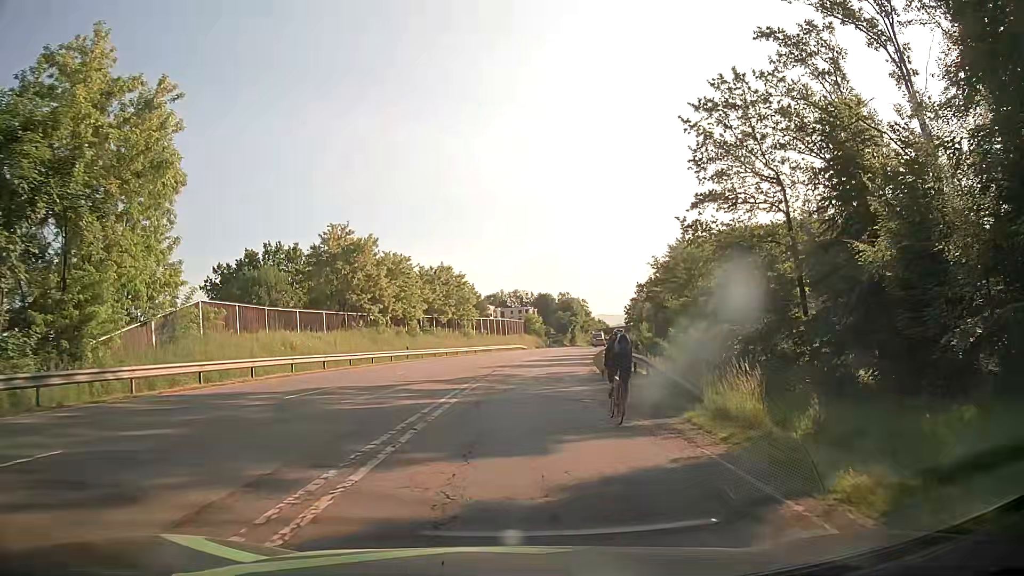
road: secondary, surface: asphalt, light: Day
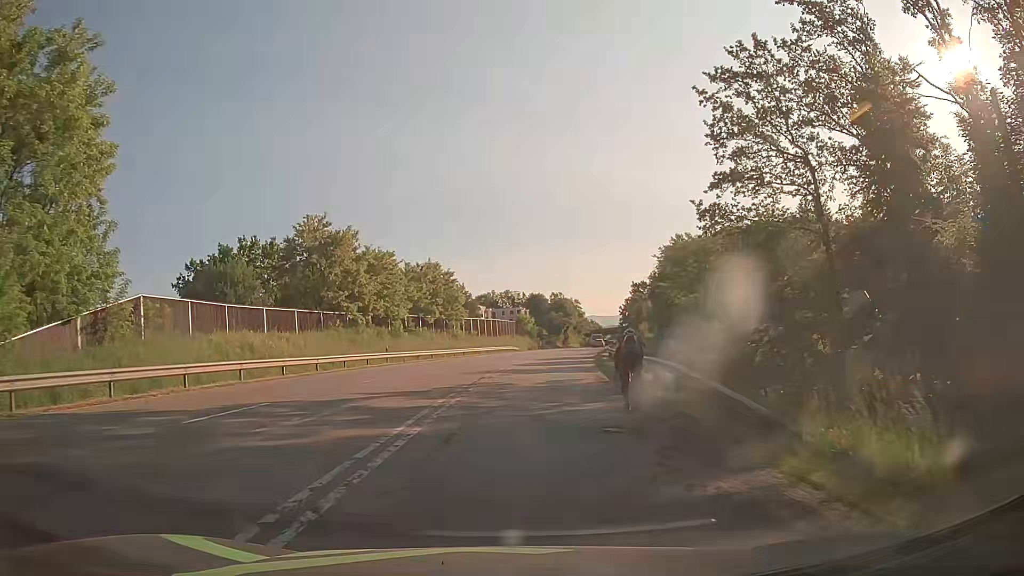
(+0.1, +4.9) m; +2°
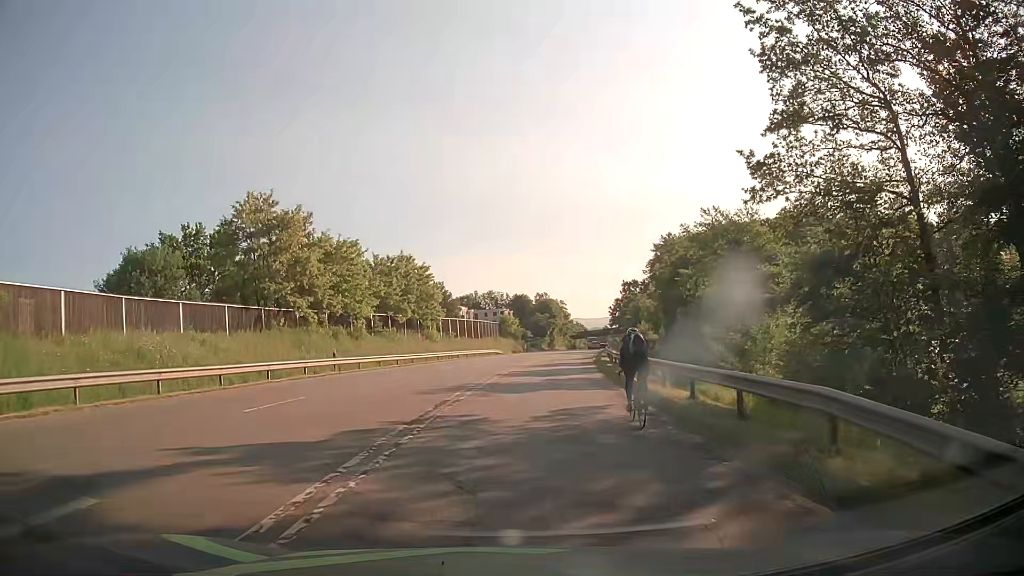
(0.0, +9.3) m; +1°
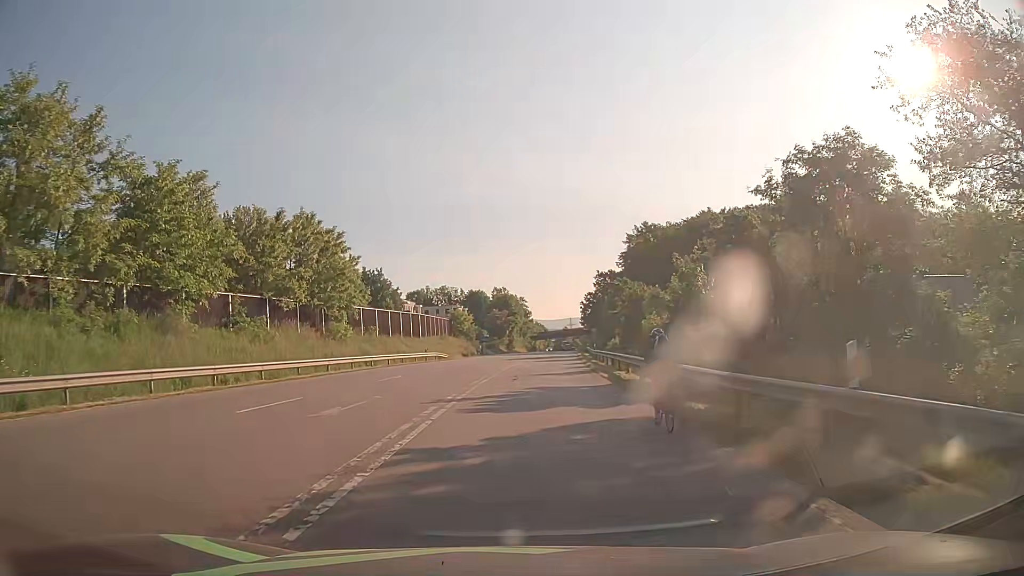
(+0.6, +23.9) m; +4°
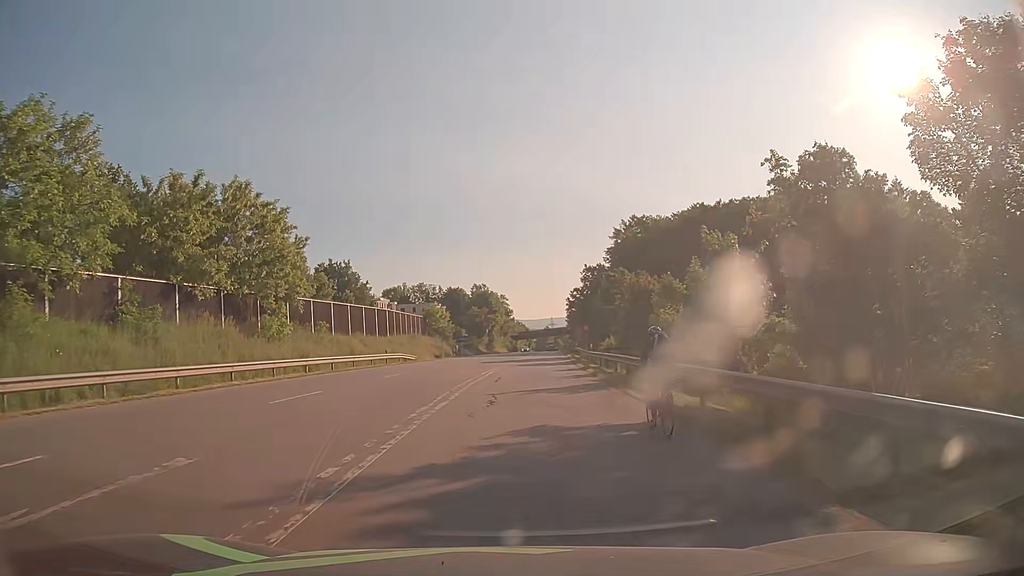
(+0.1, +10.0) m; +1°
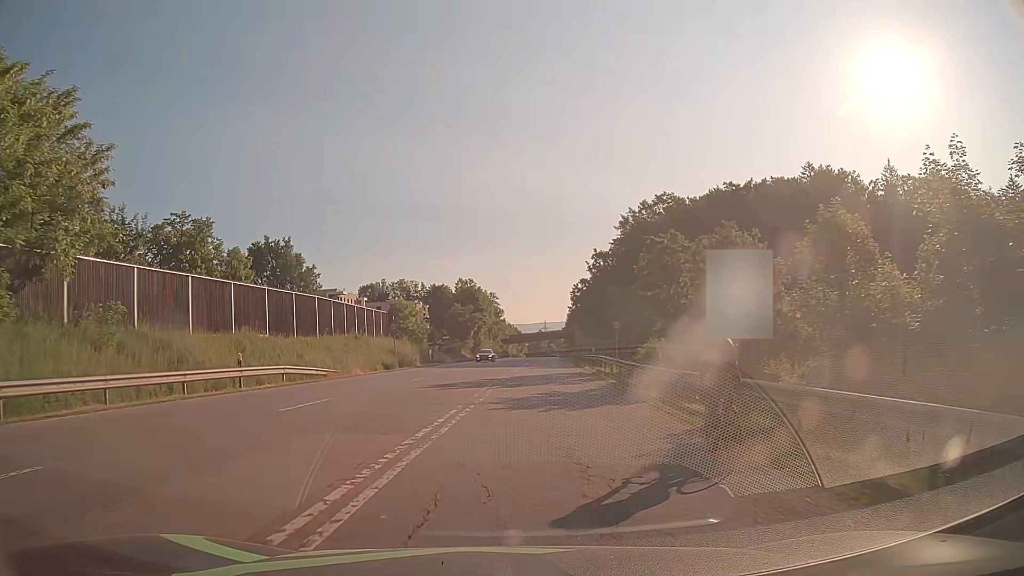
(+0.4, +24.7) m; +1°
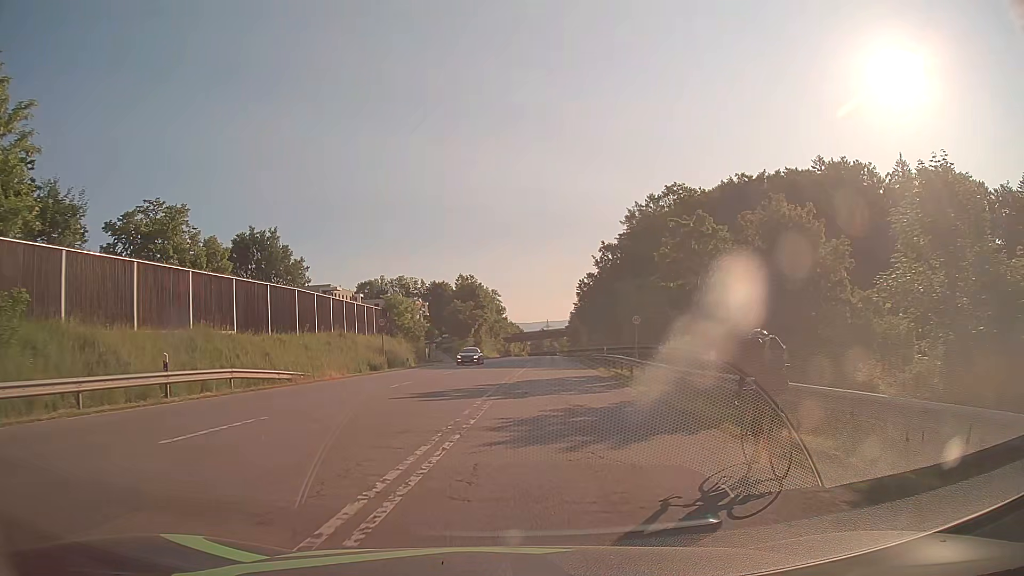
(0.0, +5.7) m; -1°
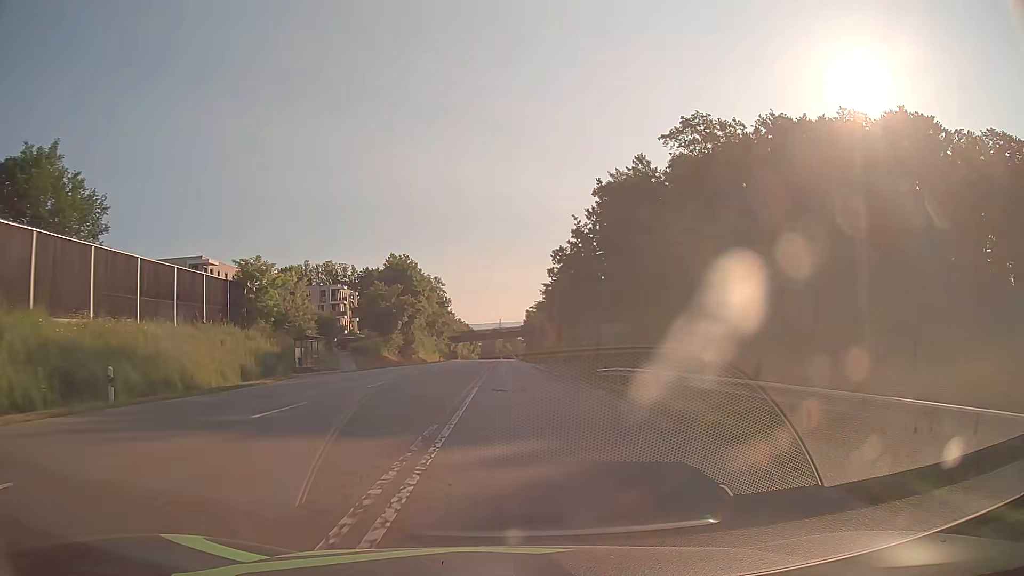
(+1.4, +34.3) m; +4°
(0, +10) (0, +20) (0, +30) (0, +40) (0, +50) (0, +60) (0, +70) (0, +80) (0, +90) (0, +100) m
